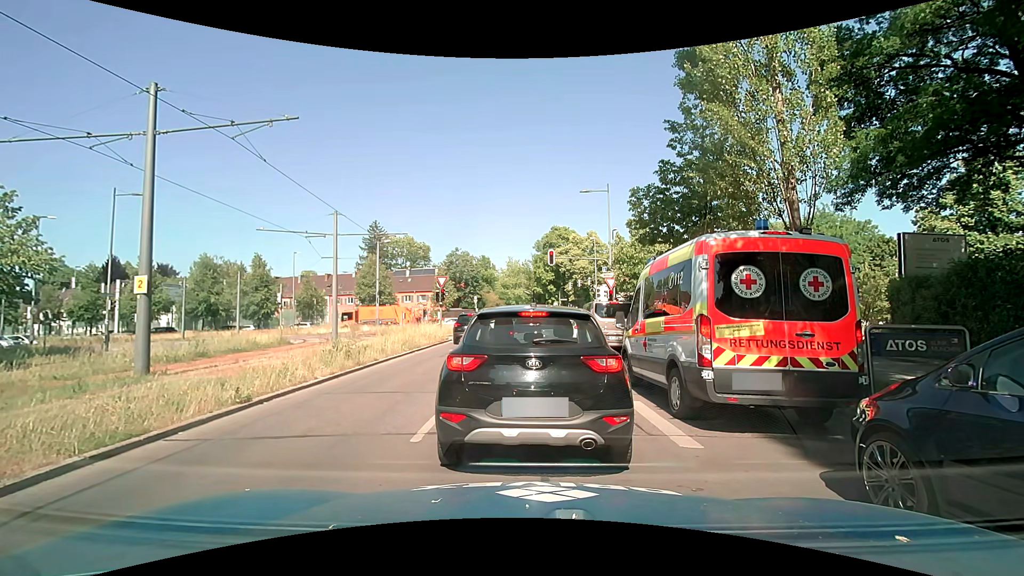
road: secondary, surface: asphalt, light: Day
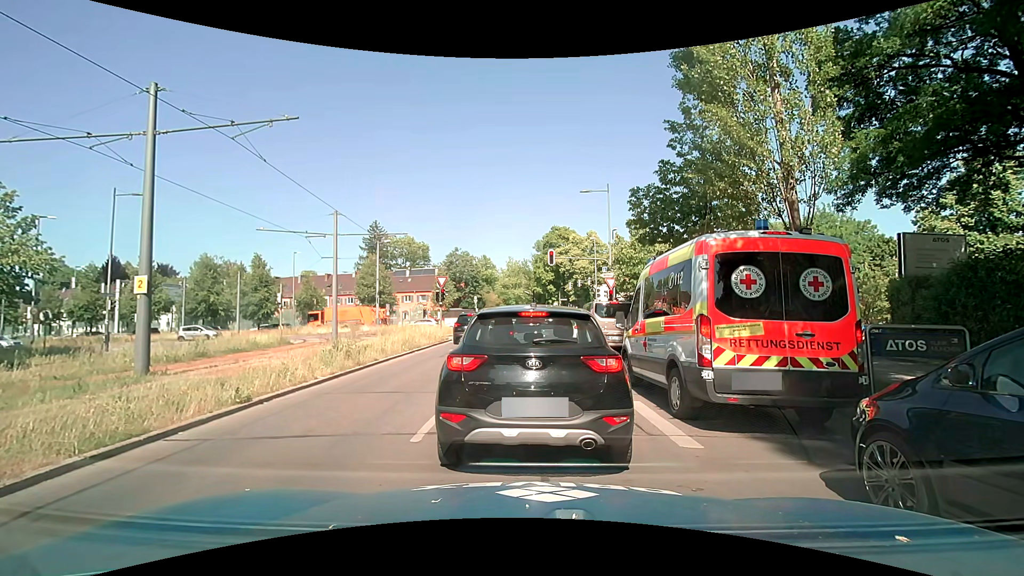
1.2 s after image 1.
(0.0, 0.0) m; 0°
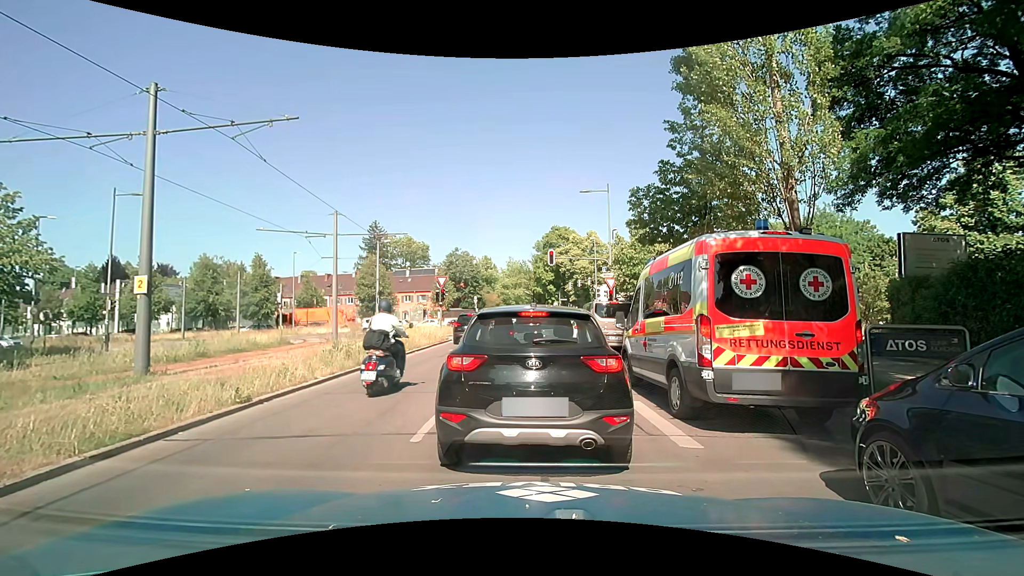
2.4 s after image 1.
(0.0, 0.0) m; 0°
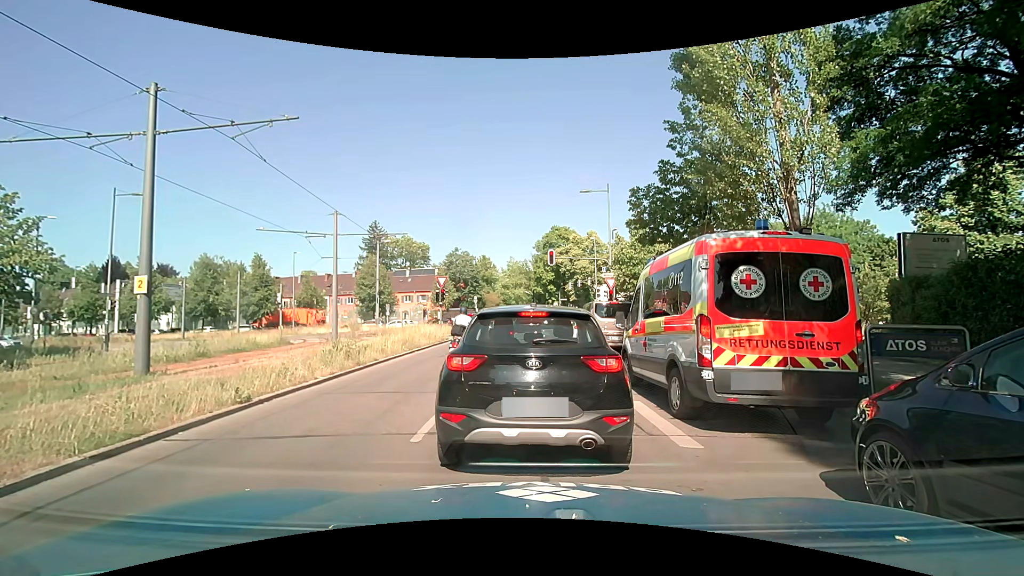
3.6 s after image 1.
(0.0, 0.0) m; 0°
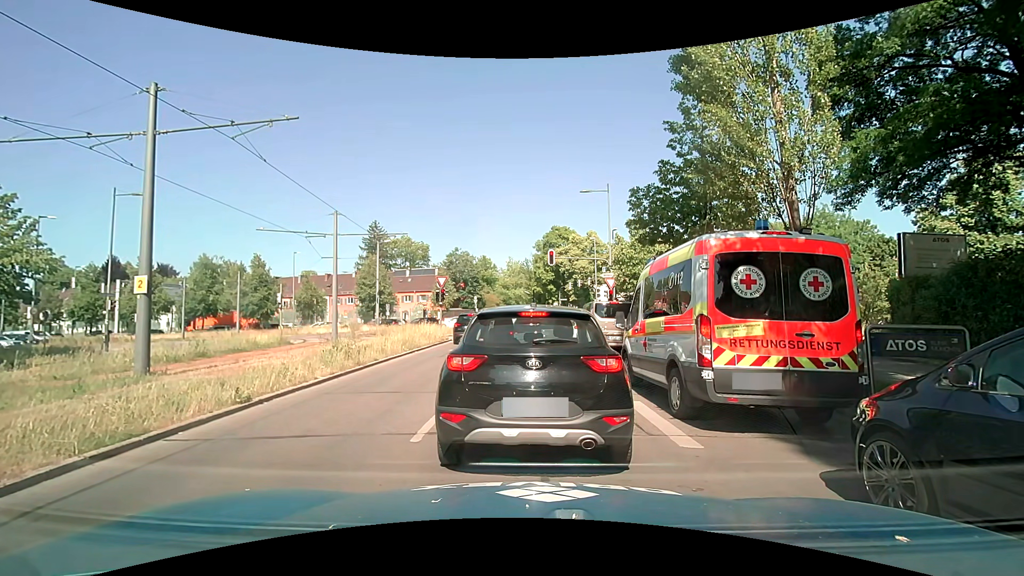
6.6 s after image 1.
(0.0, 0.0) m; 0°
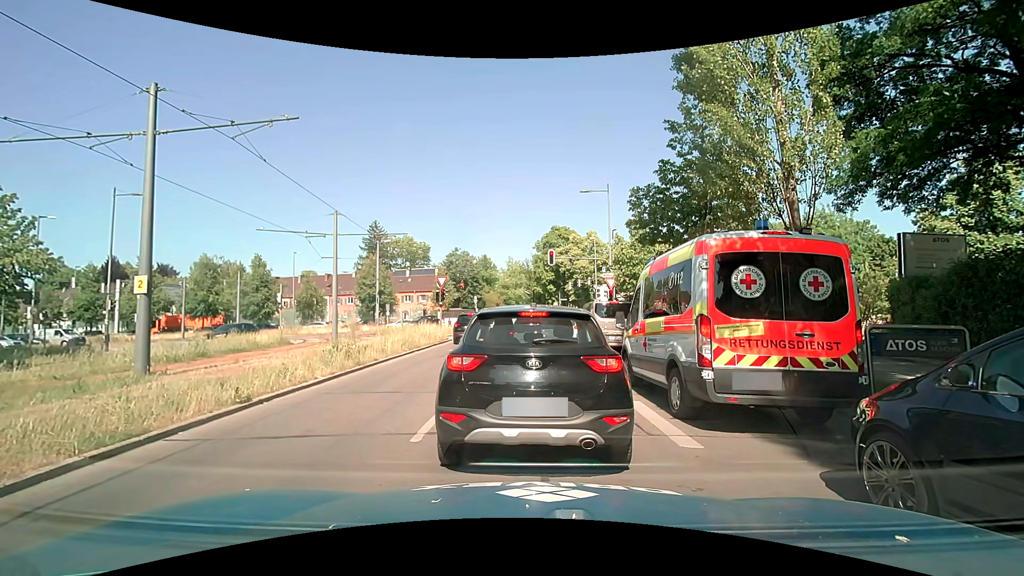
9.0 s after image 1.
(0.0, 0.0) m; 0°
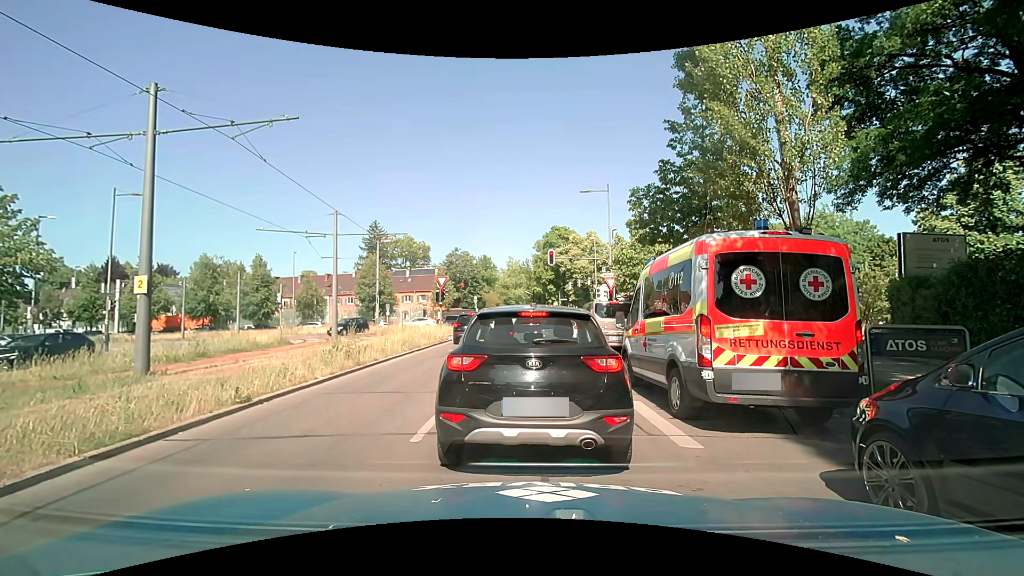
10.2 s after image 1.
(0.0, 0.0) m; 0°
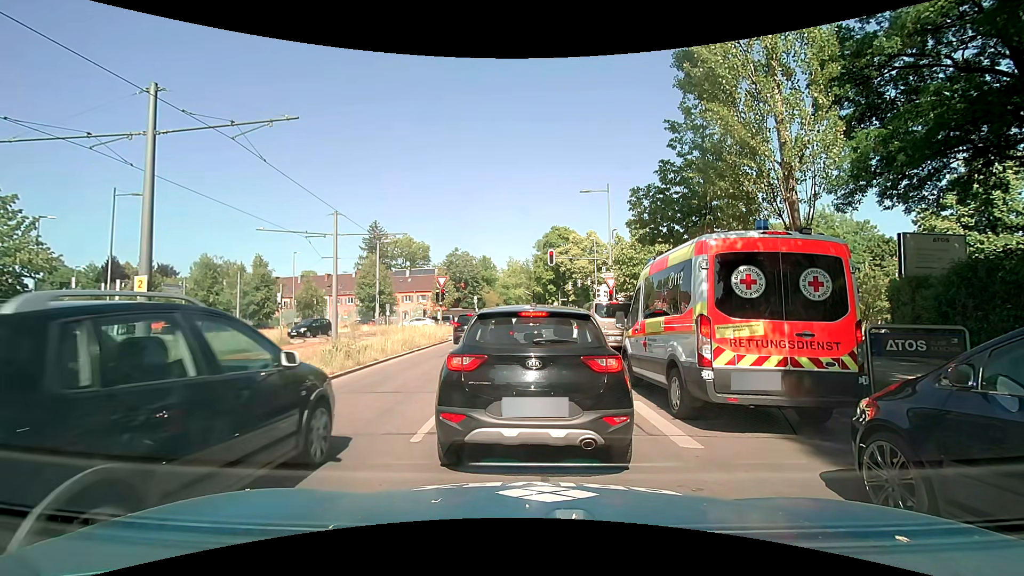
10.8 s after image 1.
(0.0, 0.0) m; 0°
